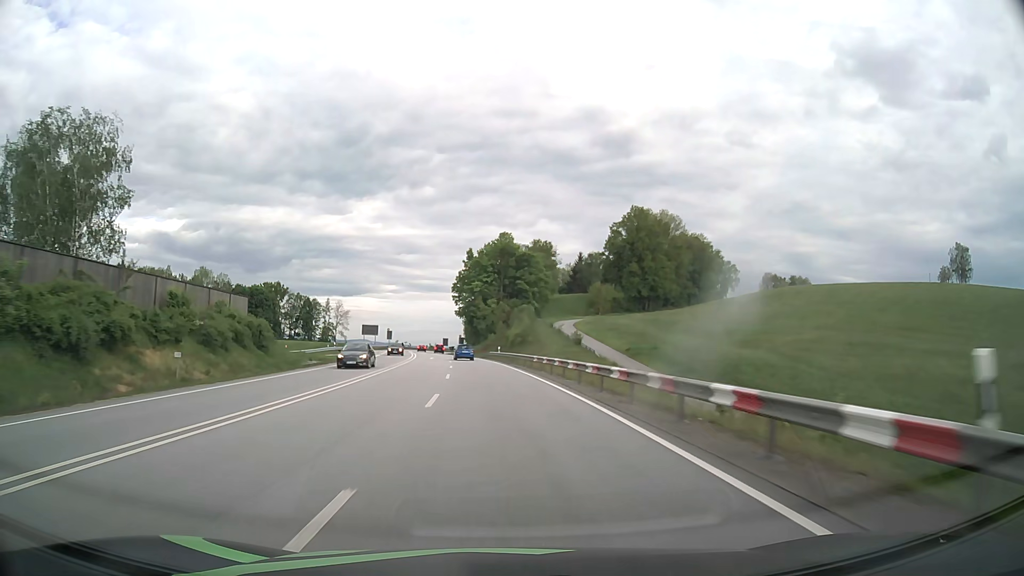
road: primary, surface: asphalt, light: Day
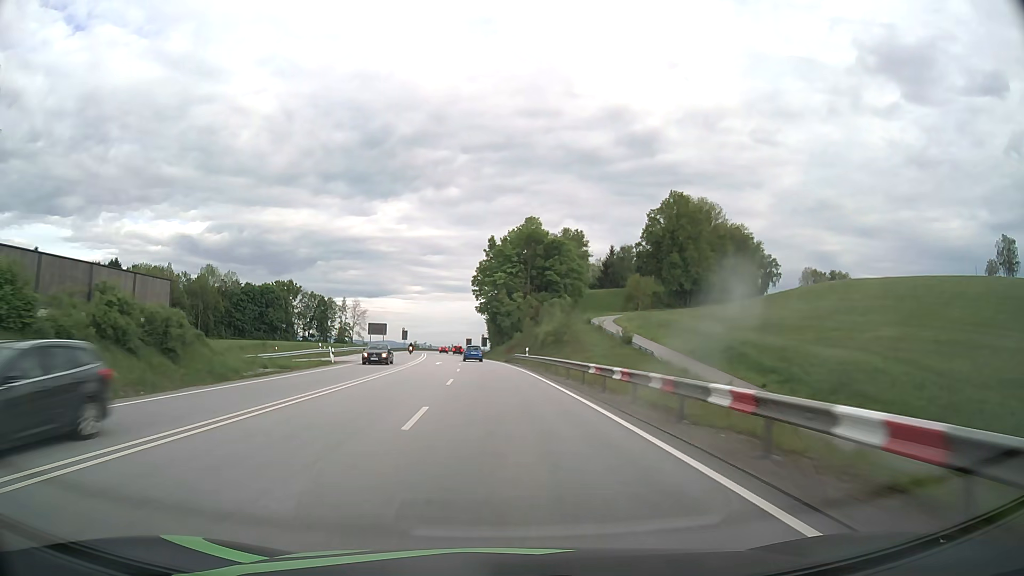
(-0.3, +15.9) m; -2°
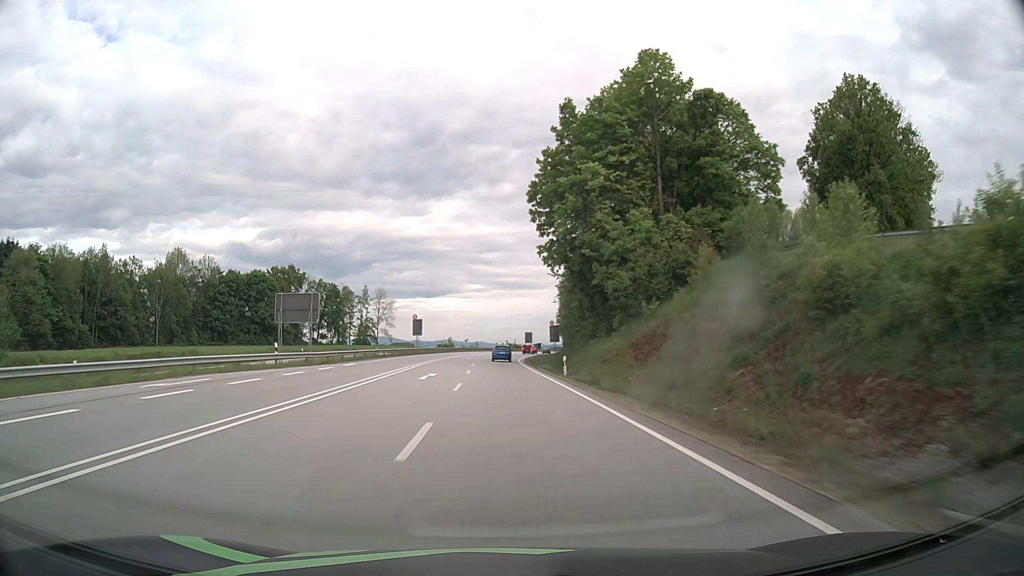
(-3.5, +63.3) m; -5°
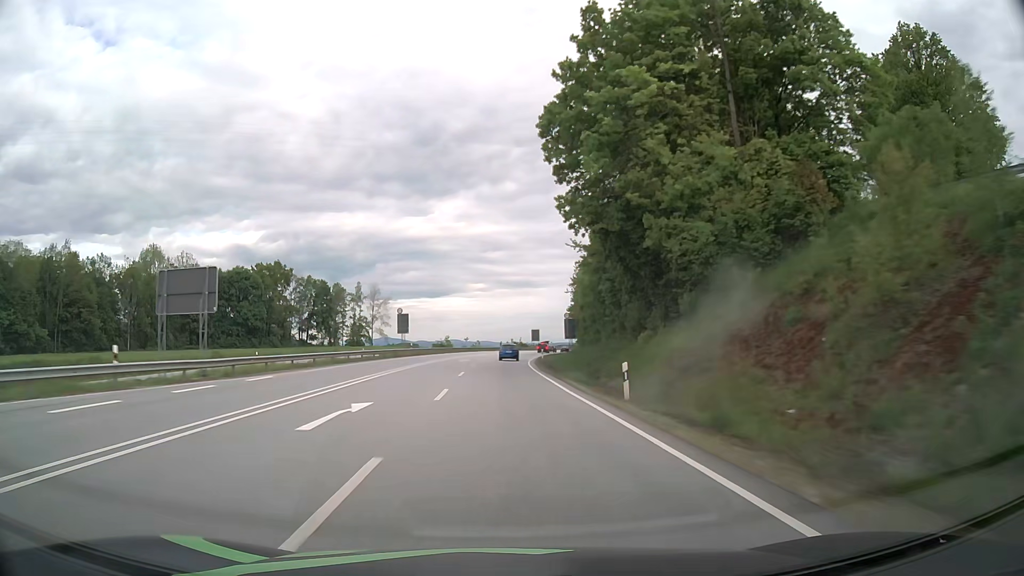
(-0.1, +15.9) m; 0°
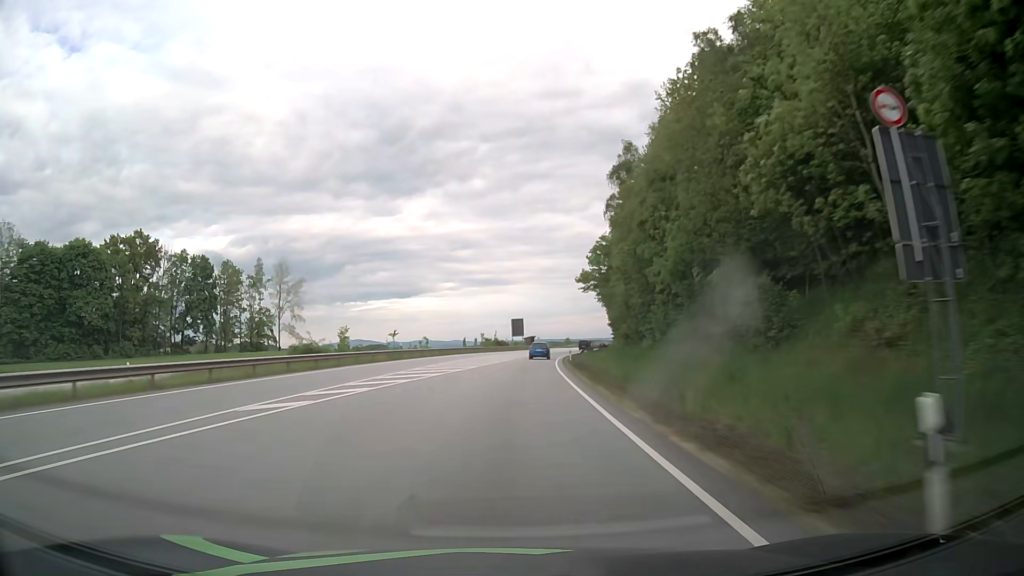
(+0.4, +63.5) m; +2°
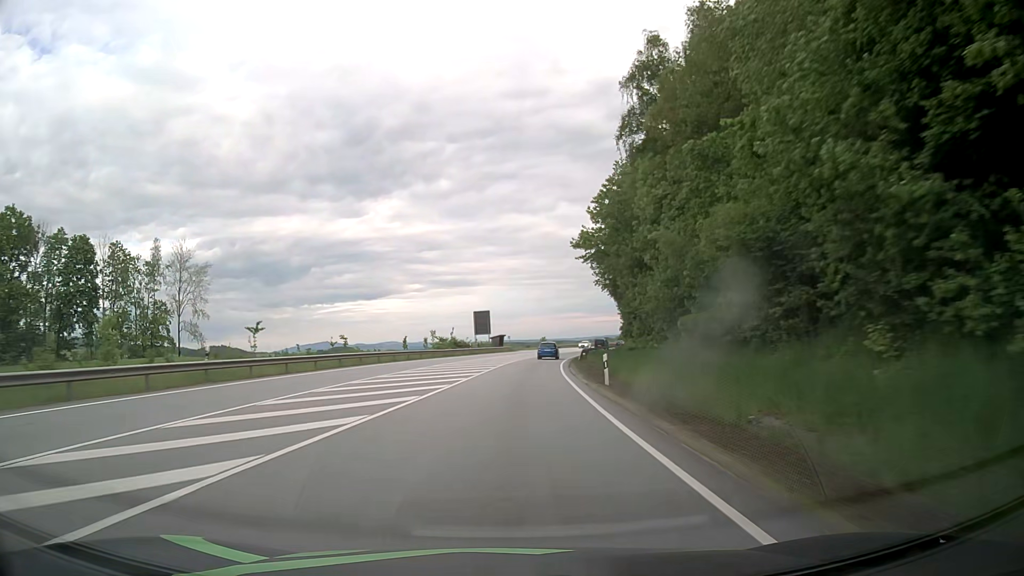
(+0.8, +31.7) m; +3°
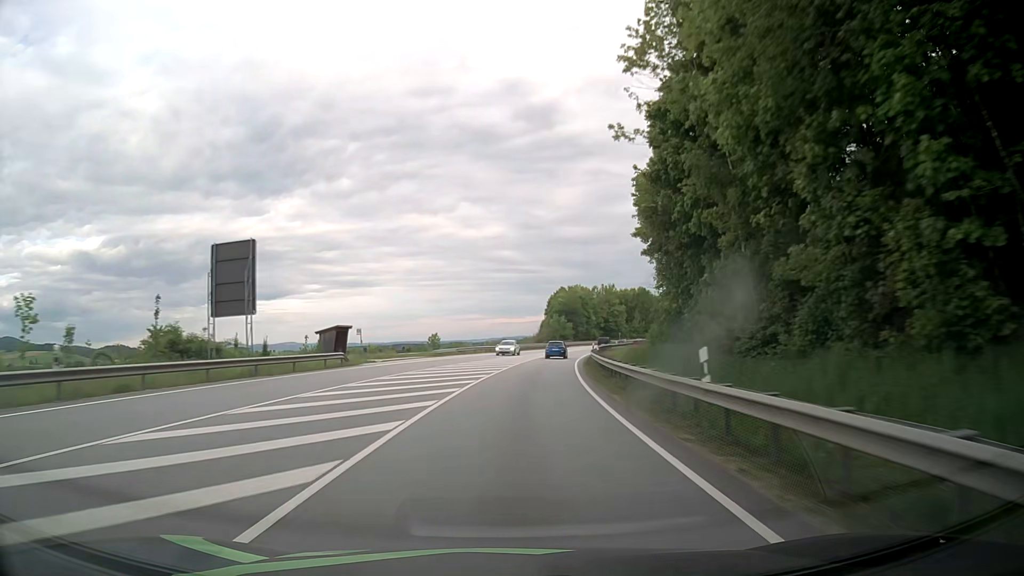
(+4.1, +63.2) m; +8°
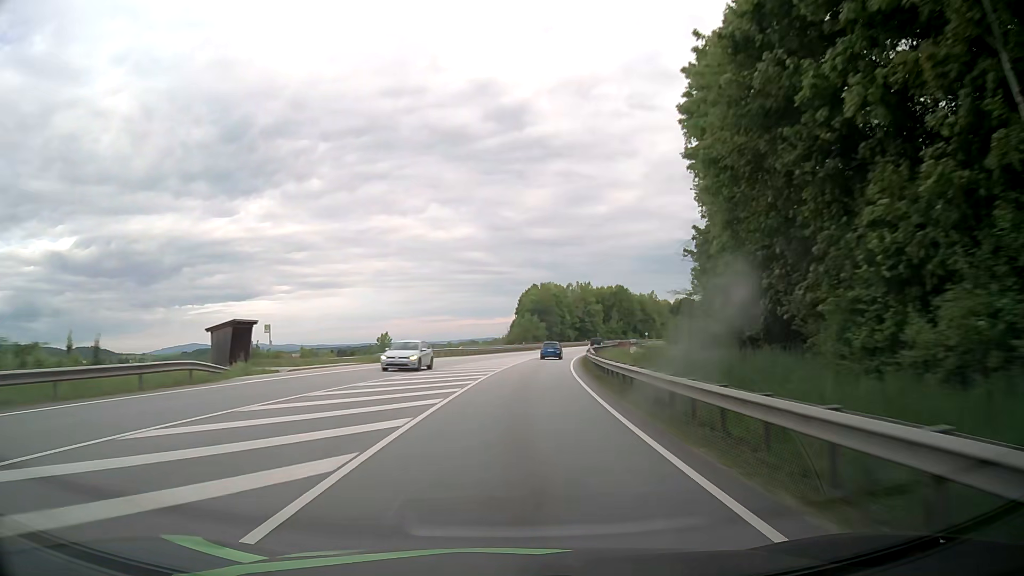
(+0.4, +15.8) m; +3°
(0, +10) (+1, +20) (+1, +30) (+2, +40) (+3, +50) (+4, +60) (+6, +70) (+8, +80) (+9, +89) (+12, +99) m
